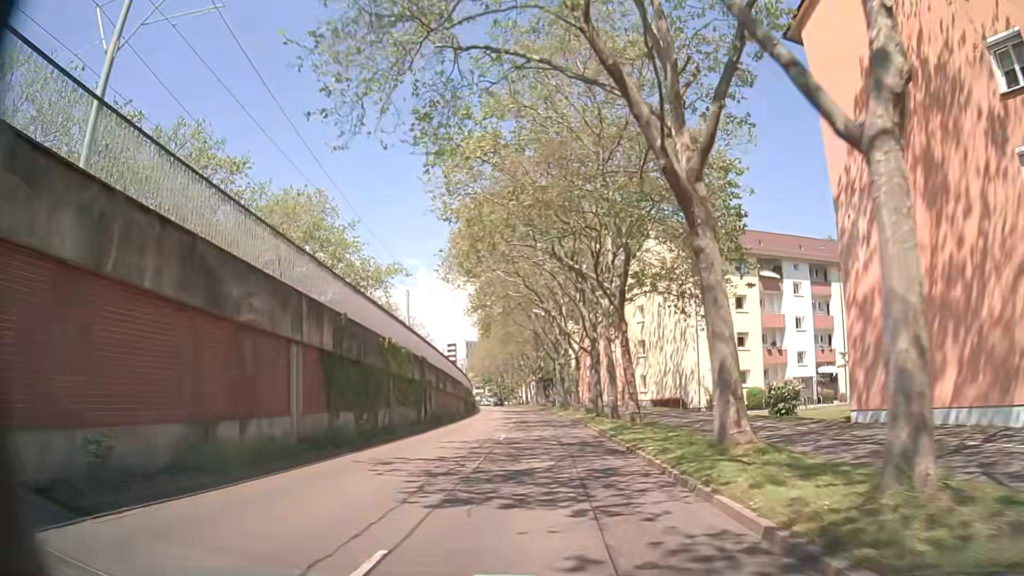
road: tertiary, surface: asphalt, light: Day
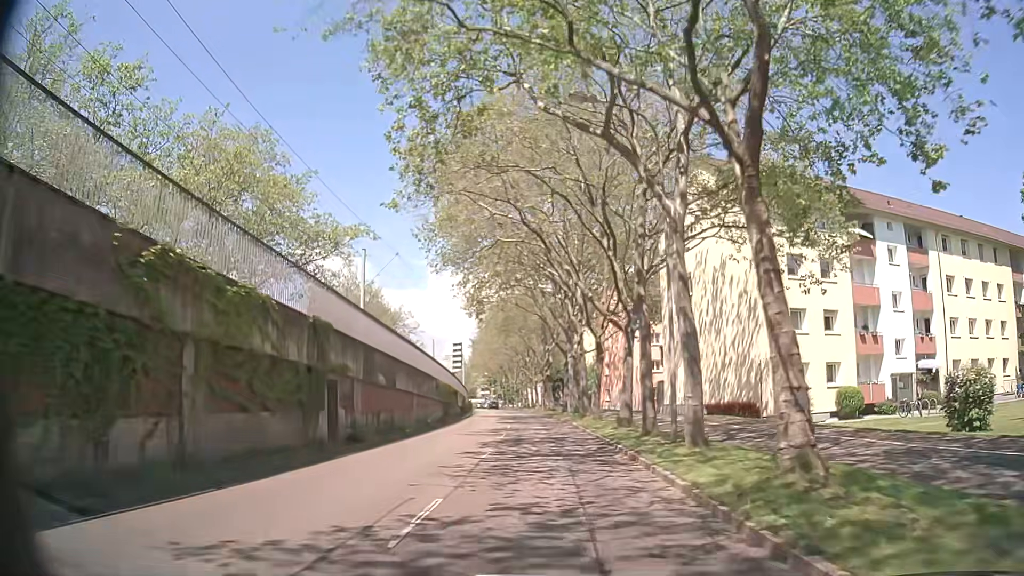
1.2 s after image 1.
(-0.3, +15.0) m; 0°
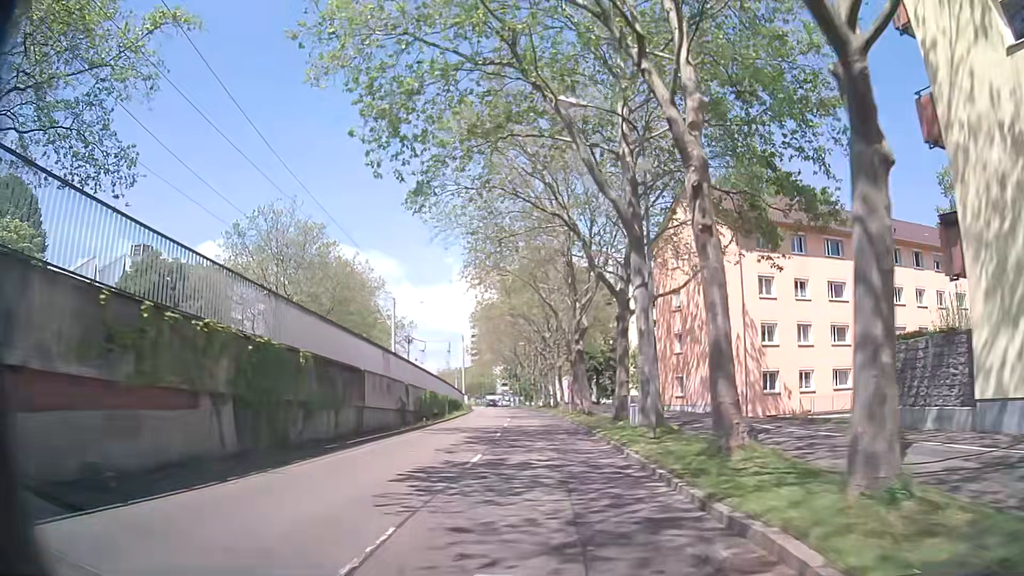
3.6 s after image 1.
(-1.2, +29.7) m; -3°
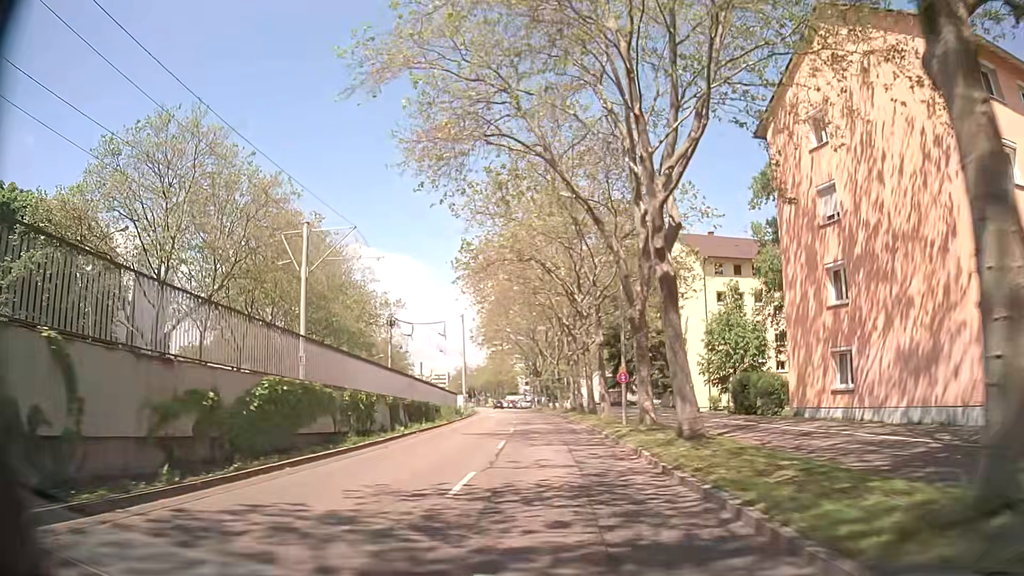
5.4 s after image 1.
(-0.5, +22.0) m; -3°
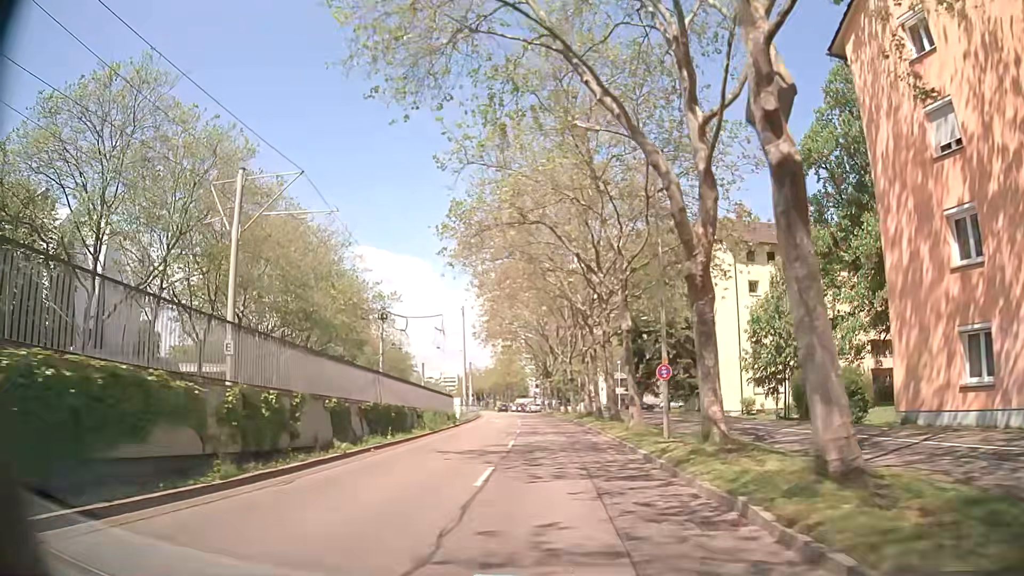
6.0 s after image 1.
(0.0, +7.3) m; -1°
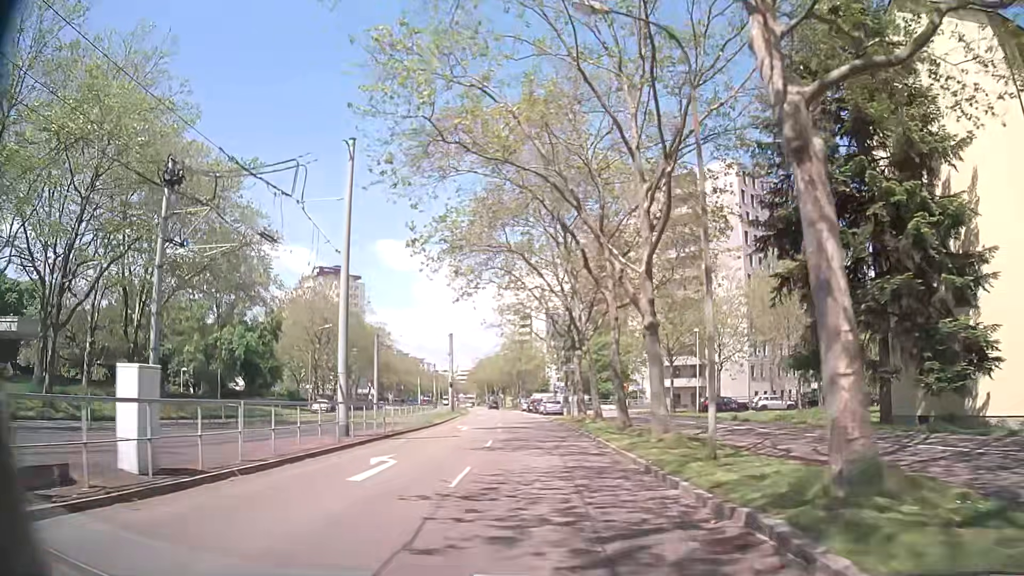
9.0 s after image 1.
(-0.6, +36.9) m; -2°
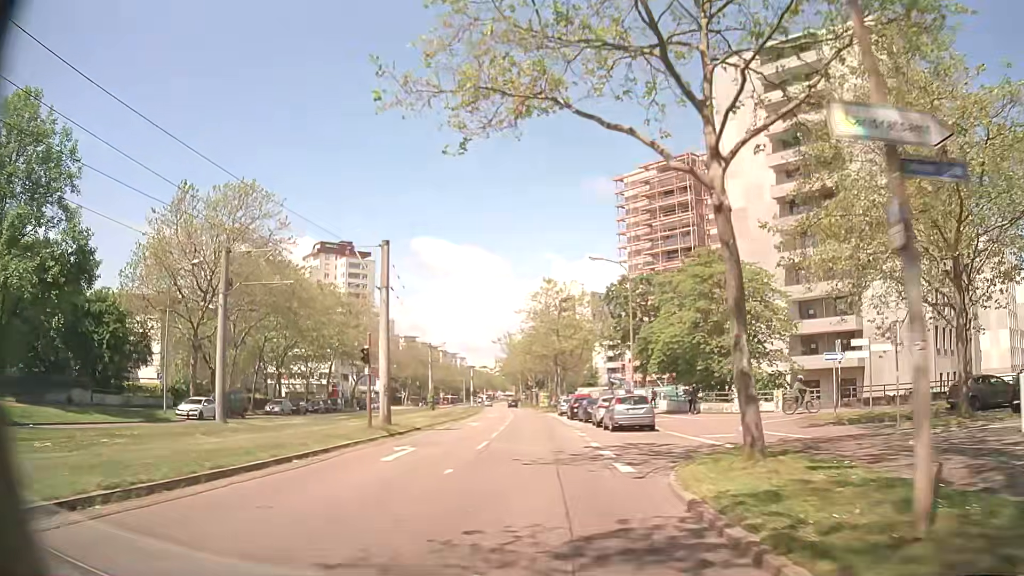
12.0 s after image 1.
(-1.3, +36.8) m; -4°
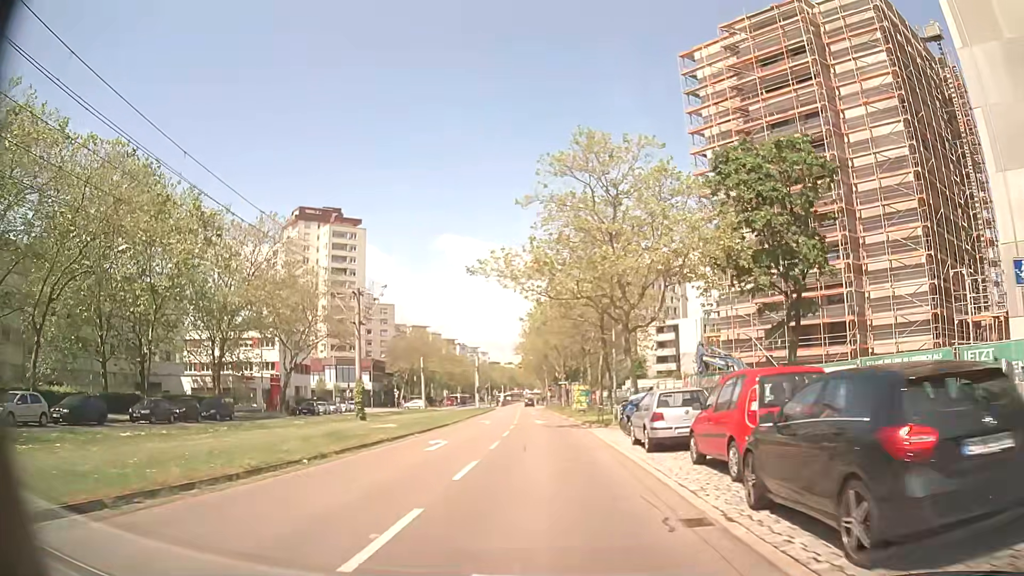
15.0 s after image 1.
(-1.2, +36.7) m; -4°
